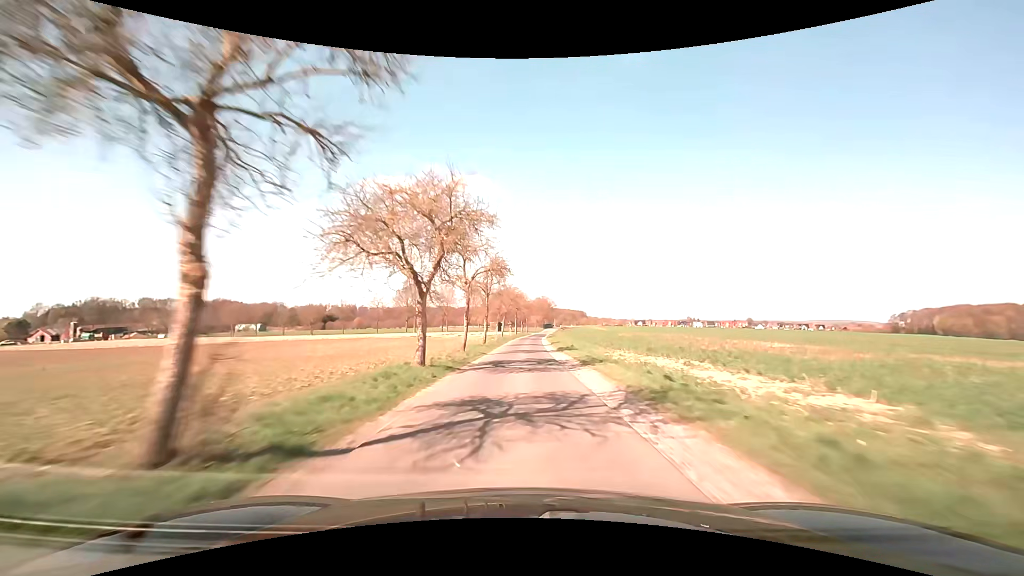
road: unclassified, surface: asphalt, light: Day
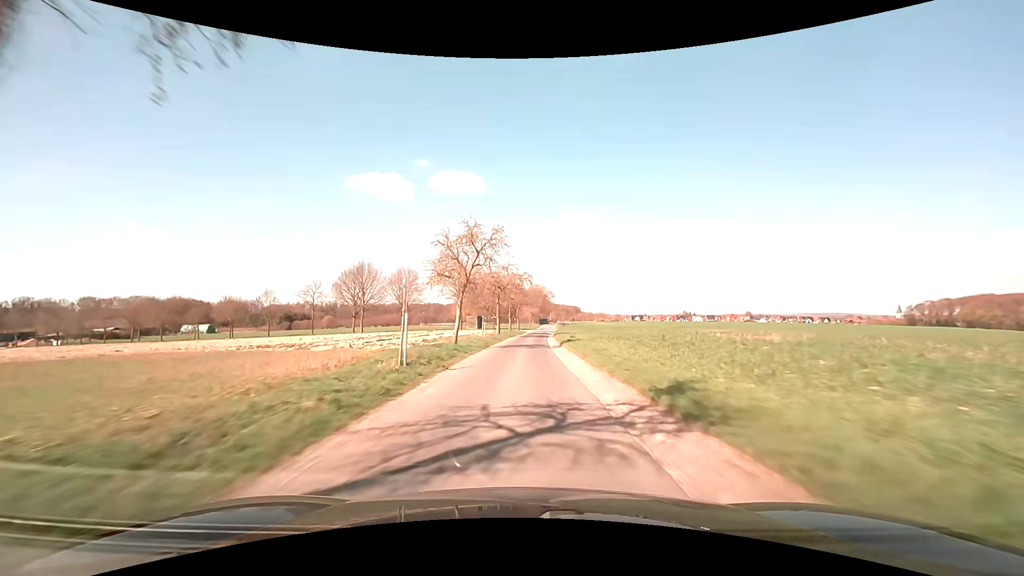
(+0.2, +40.1) m; +1°
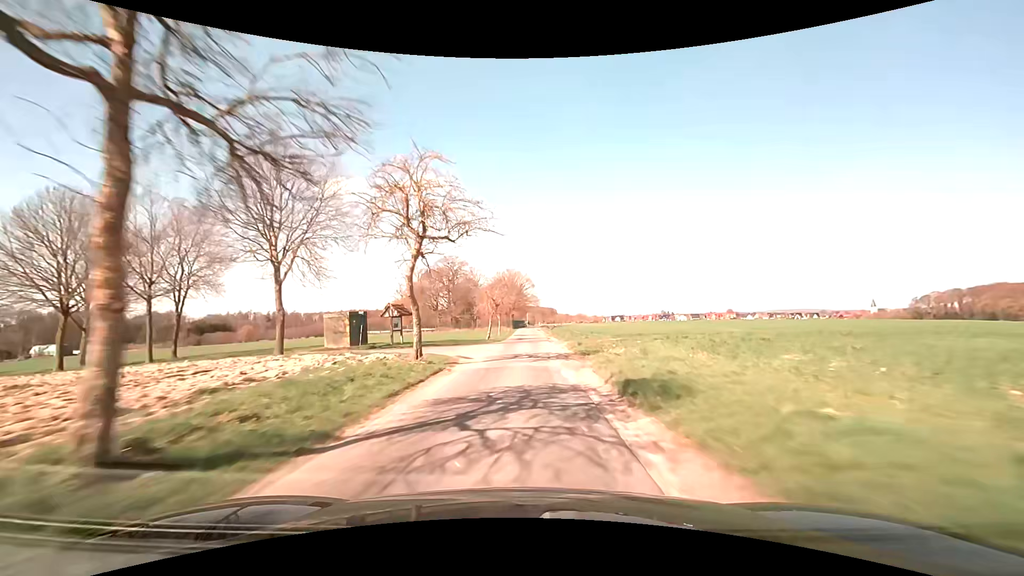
(+1.6, +60.6) m; +3°
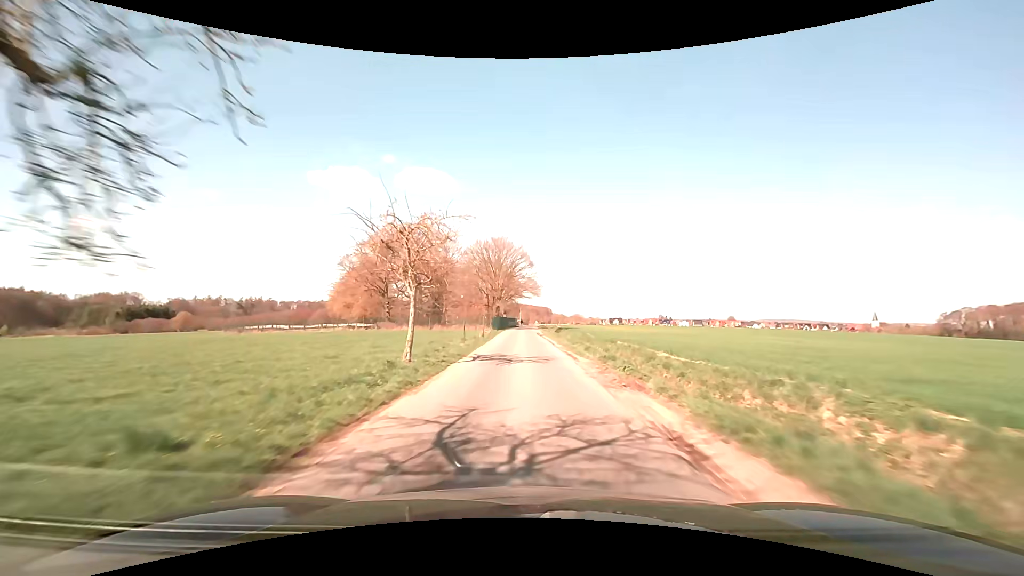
(+0.4, +41.7) m; +1°
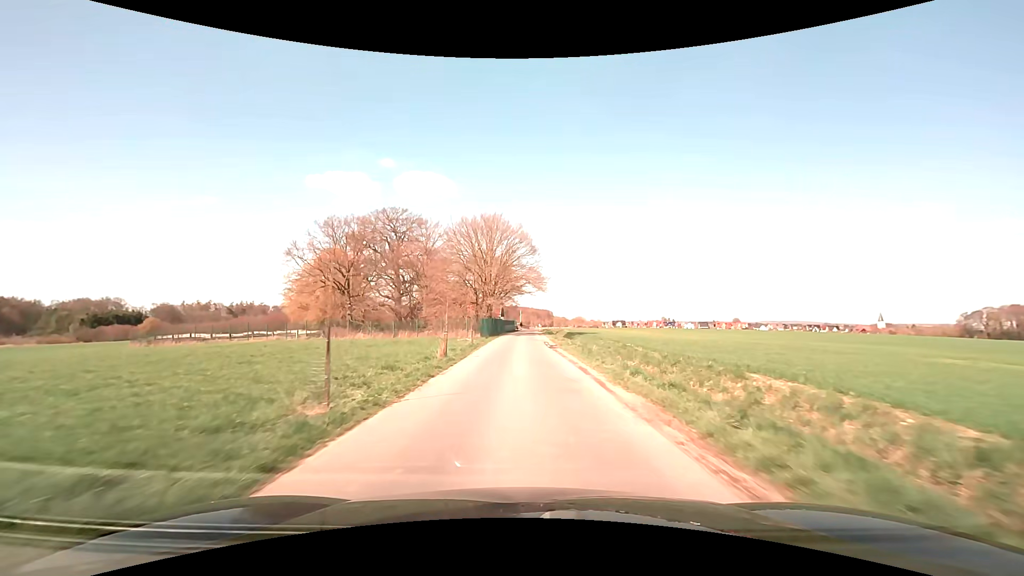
(0.0, +18.5) m; 0°
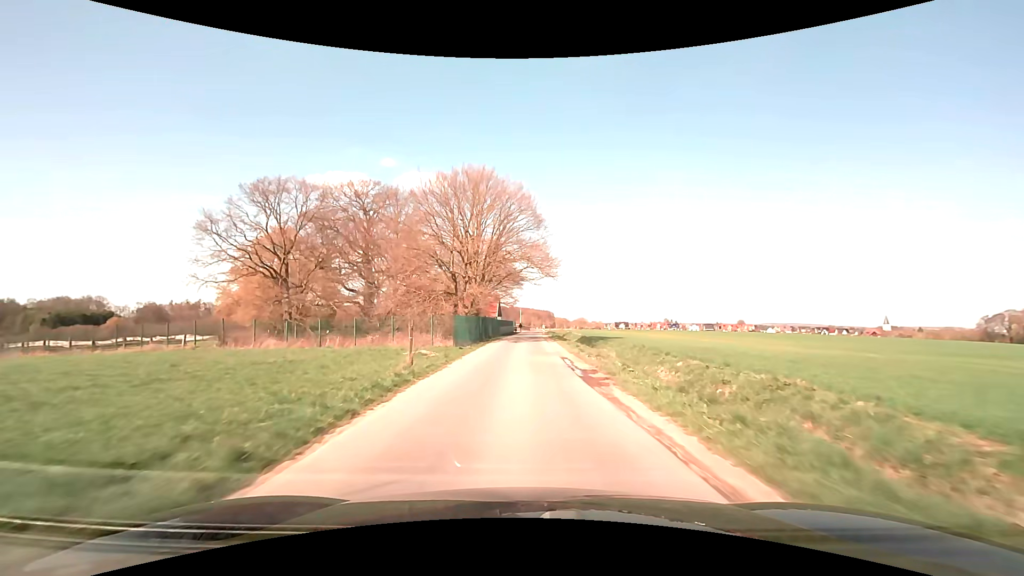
(0.0, +17.4) m; 0°
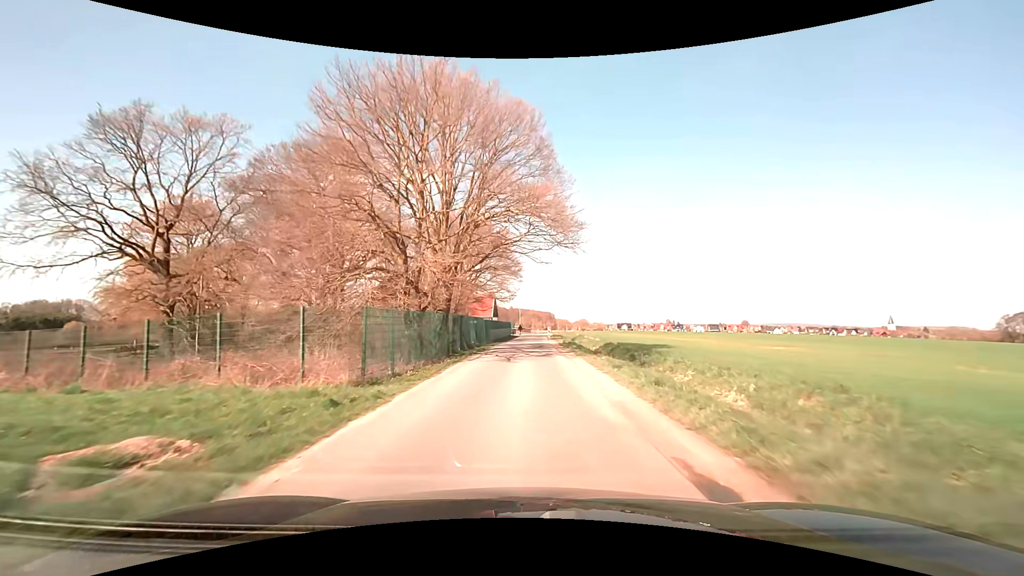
(0.0, +16.4) m; 0°
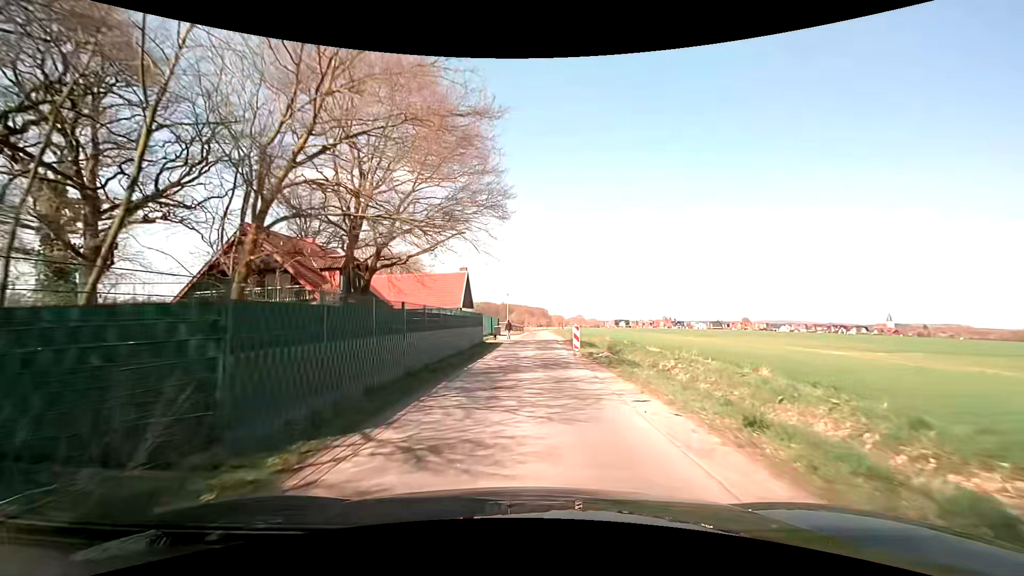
(+0.3, +36.9) m; +1°
(0, +10) (0, +20) (+1, +30) (+1, +40) (+1, +50) (+2, +60) (+2, +70) (+2, +80) (+2, +90) (+2, +100) m
